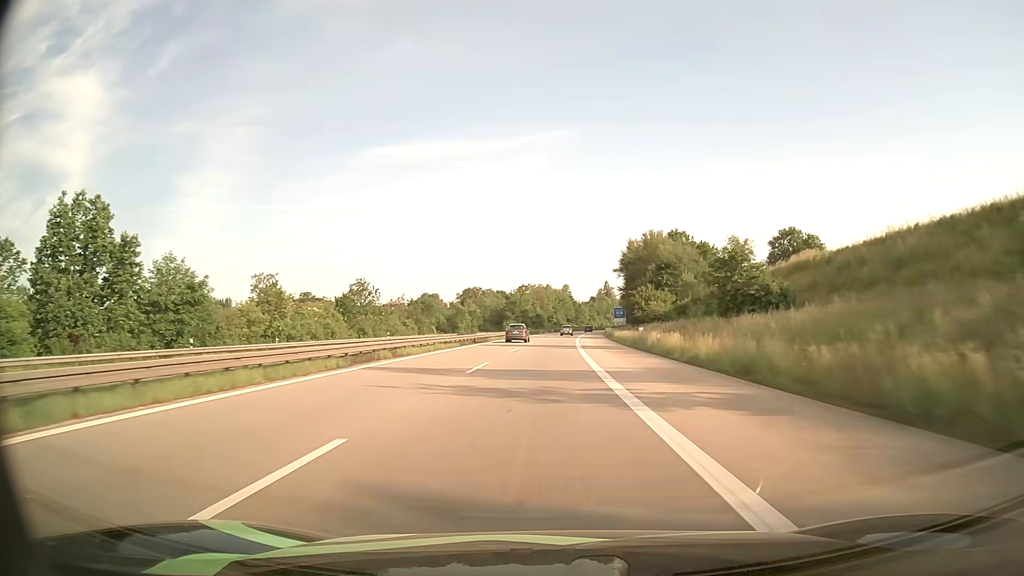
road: motorway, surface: asphalt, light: Day
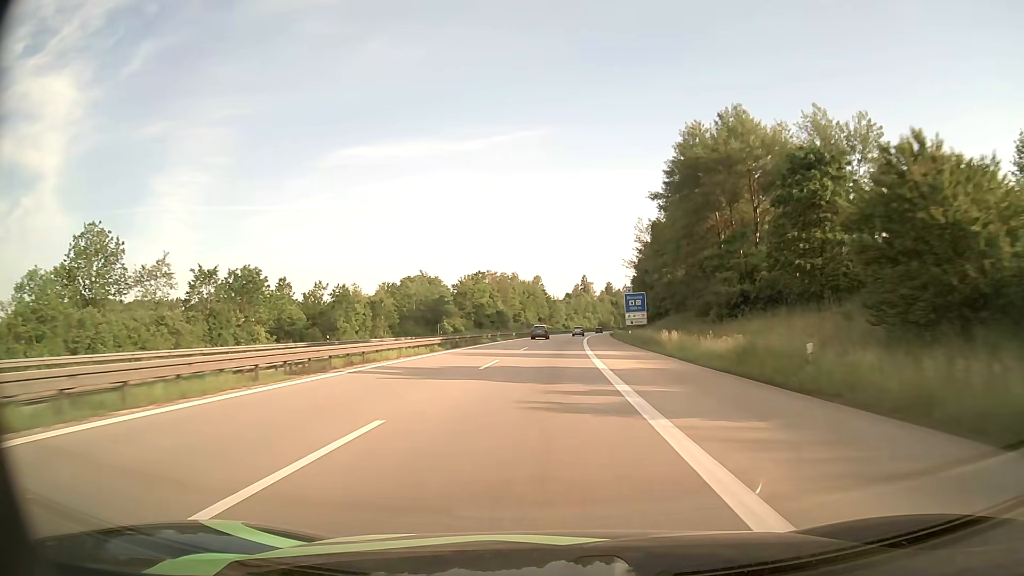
(+1.5, +70.4) m; +2°
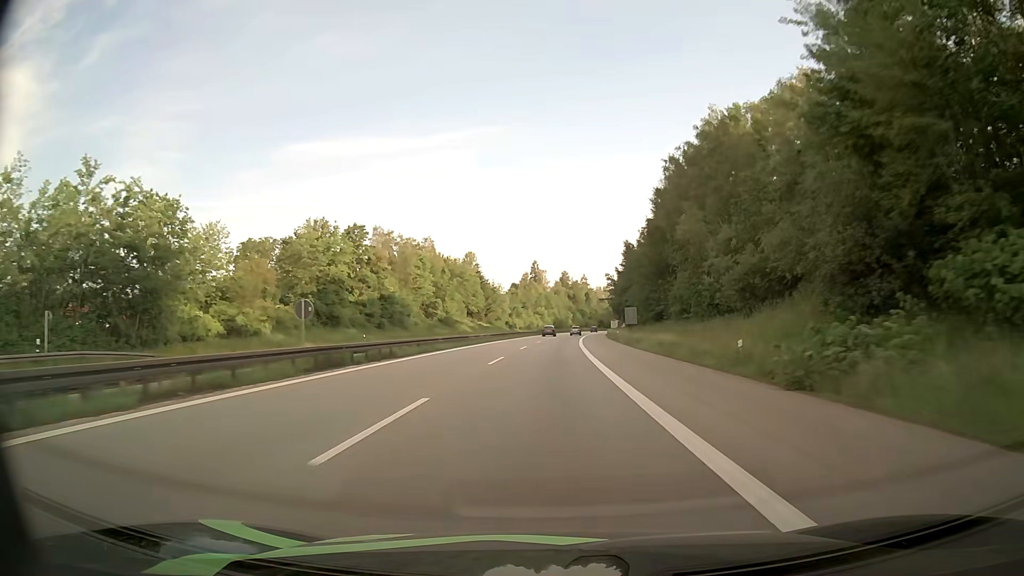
(+3.0, +87.2) m; +4°
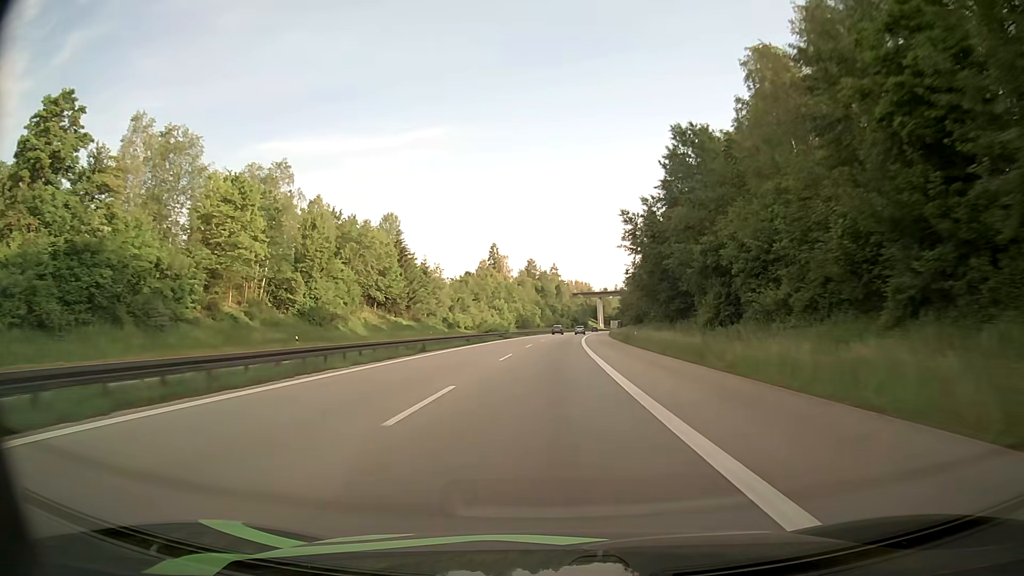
(+1.6, +69.4) m; +3°
(0, +10) (0, +20) (0, +30) (+1, +40) (+1, +50) (+2, +60) (+2, +70) (+3, +80) (+3, +90) (+4, +100) m
